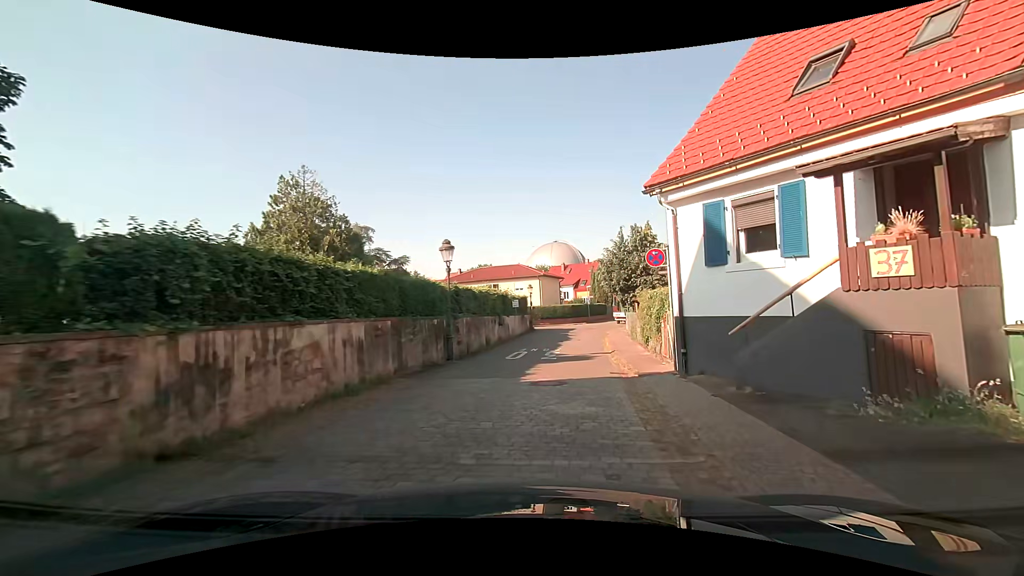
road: residential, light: Day
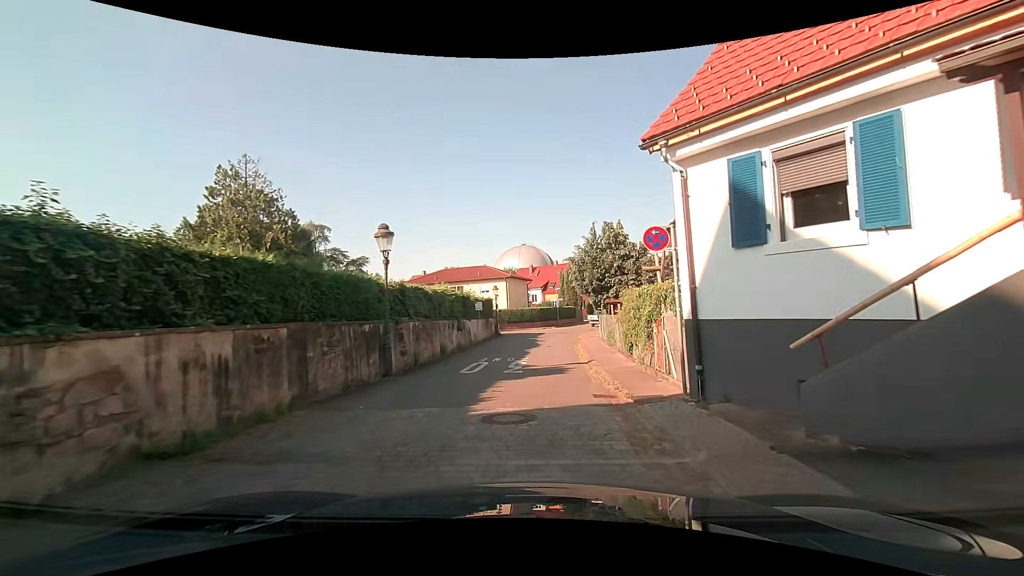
(+0.3, +3.3) m; +5°
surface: asphalt
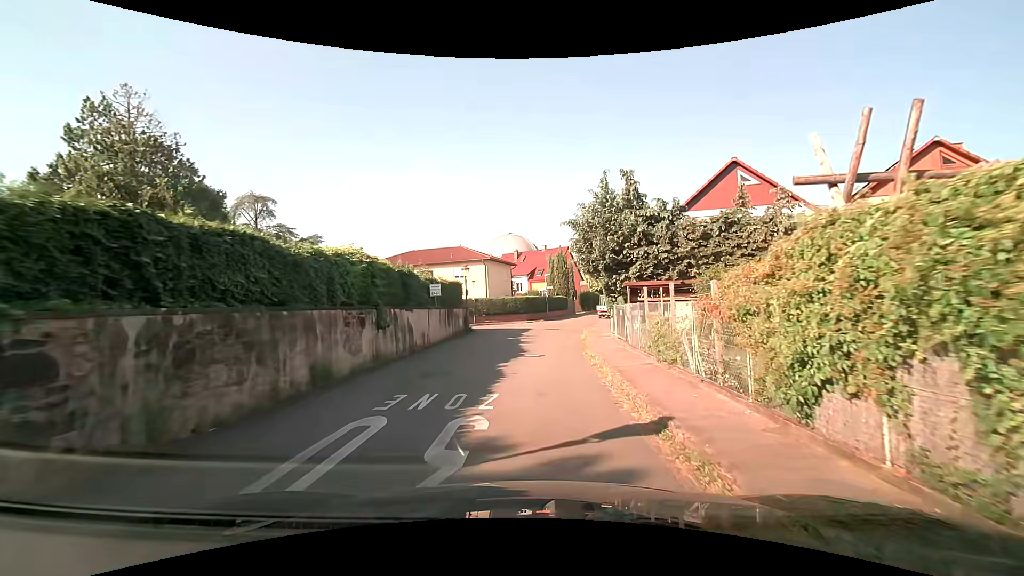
(+0.3, +10.4) m; +3°
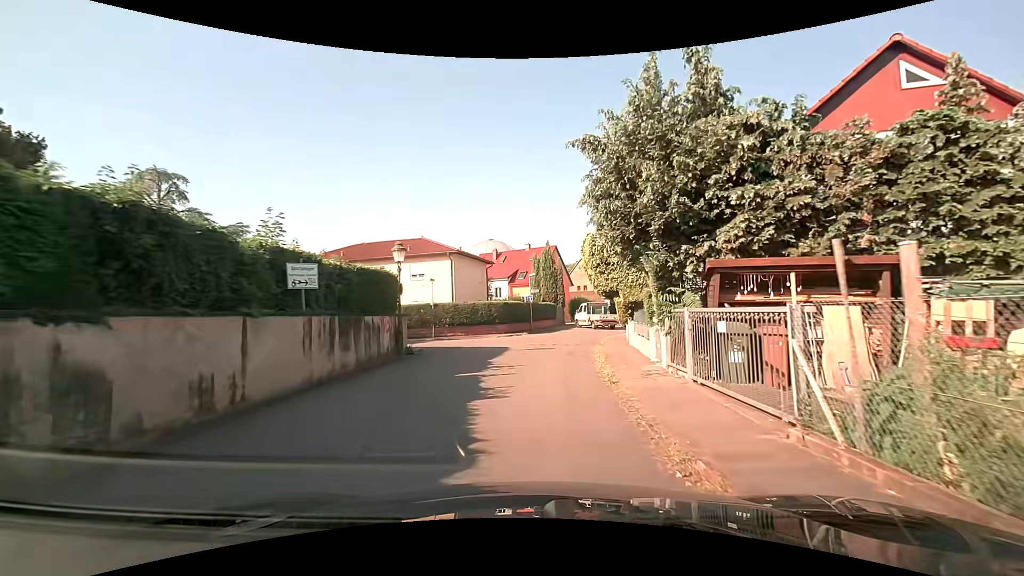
(0.0, +11.4) m; +1°
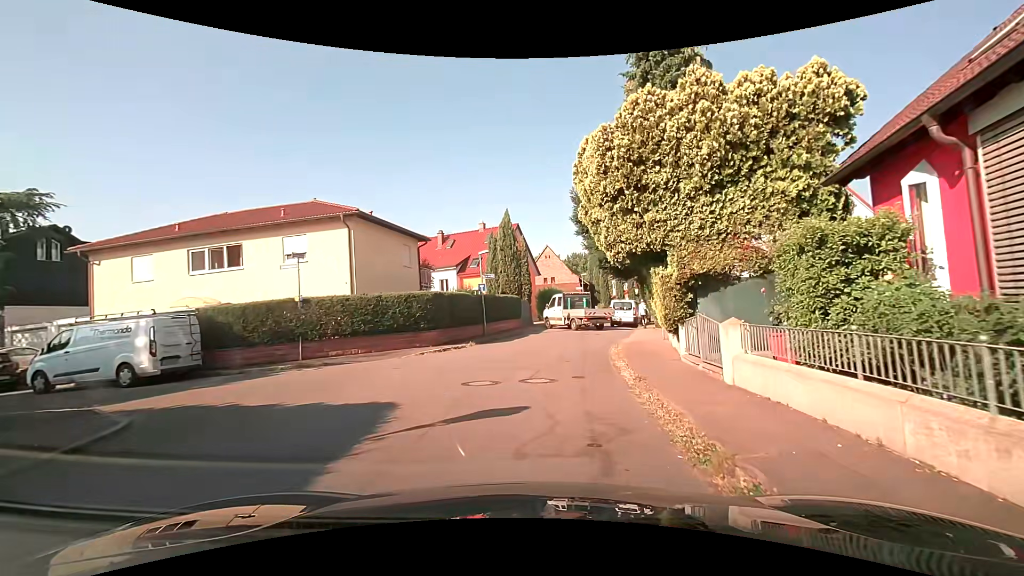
(+0.4, +13.8) m; +4°
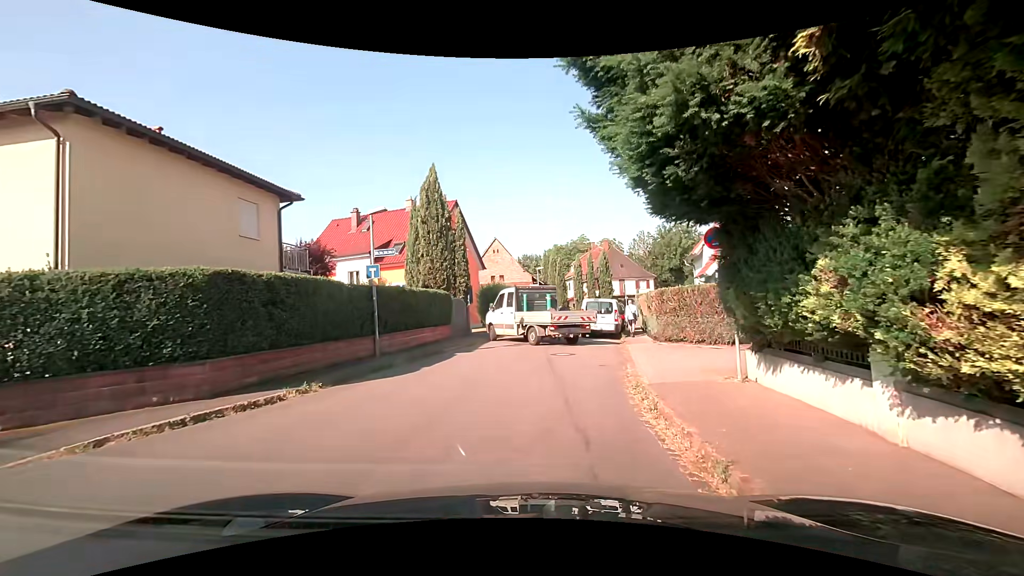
(+0.5, +11.0) m; +6°
